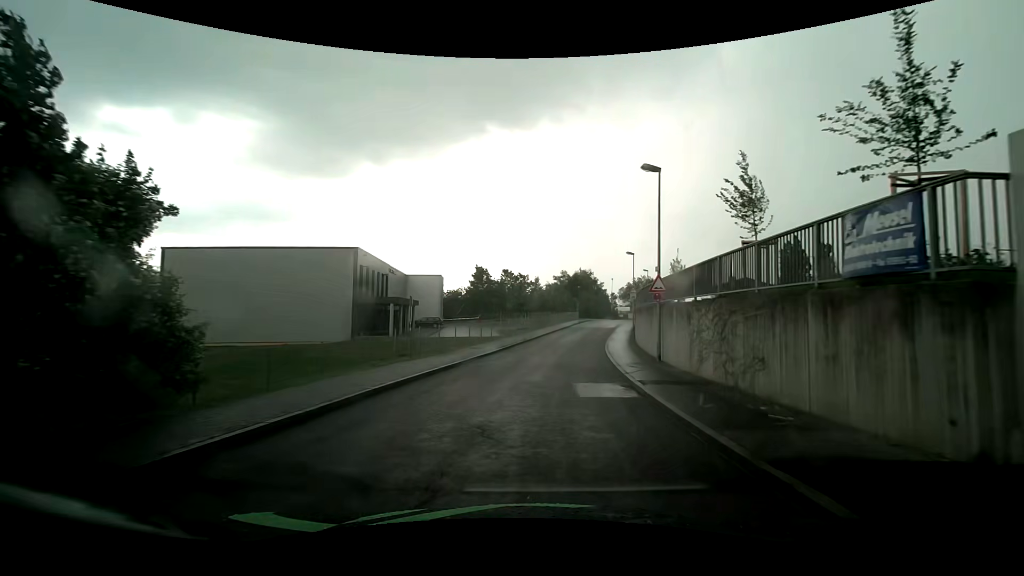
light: Day
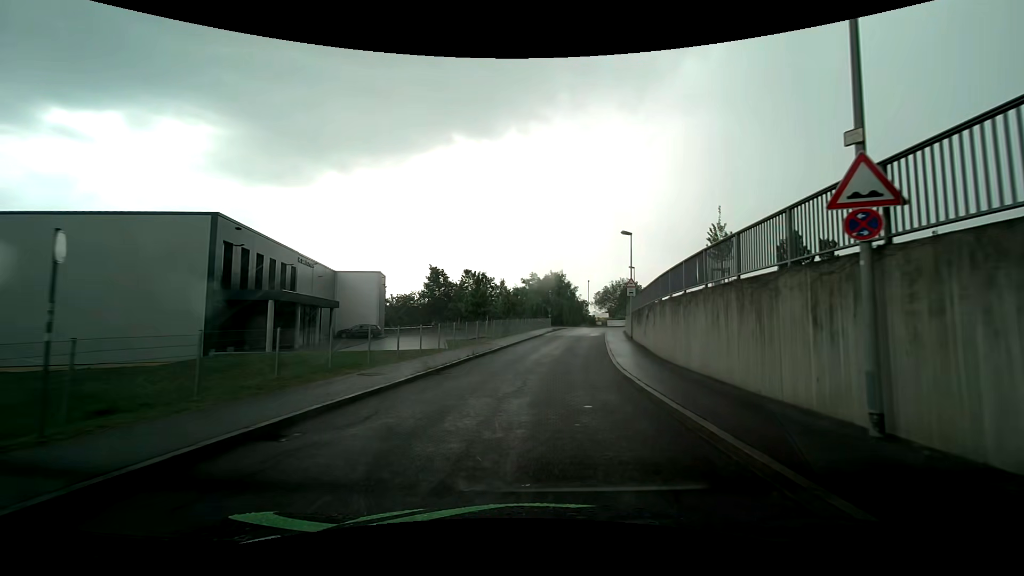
(+0.5, +14.4) m; +3°
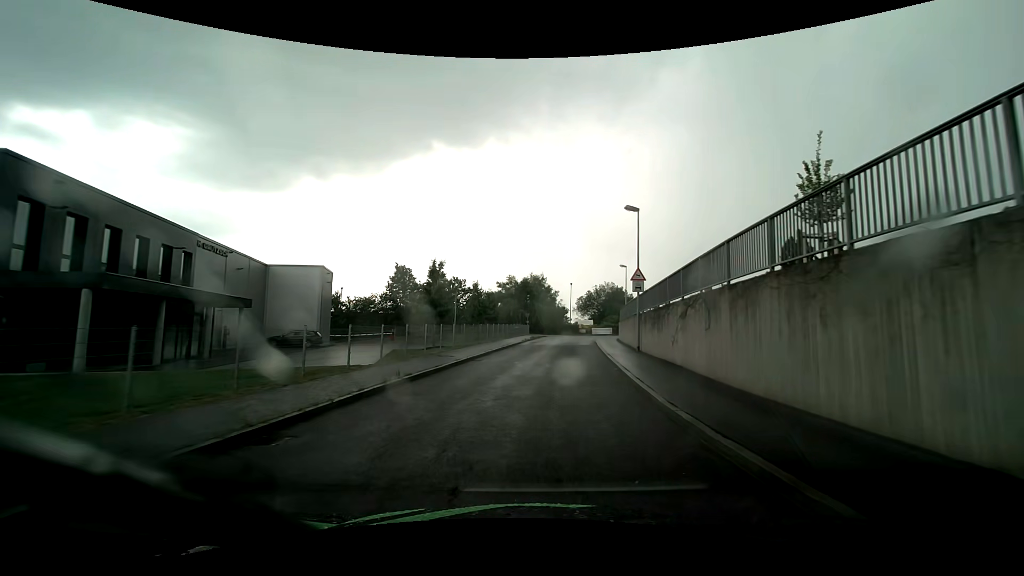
(+0.2, +9.6) m; +3°
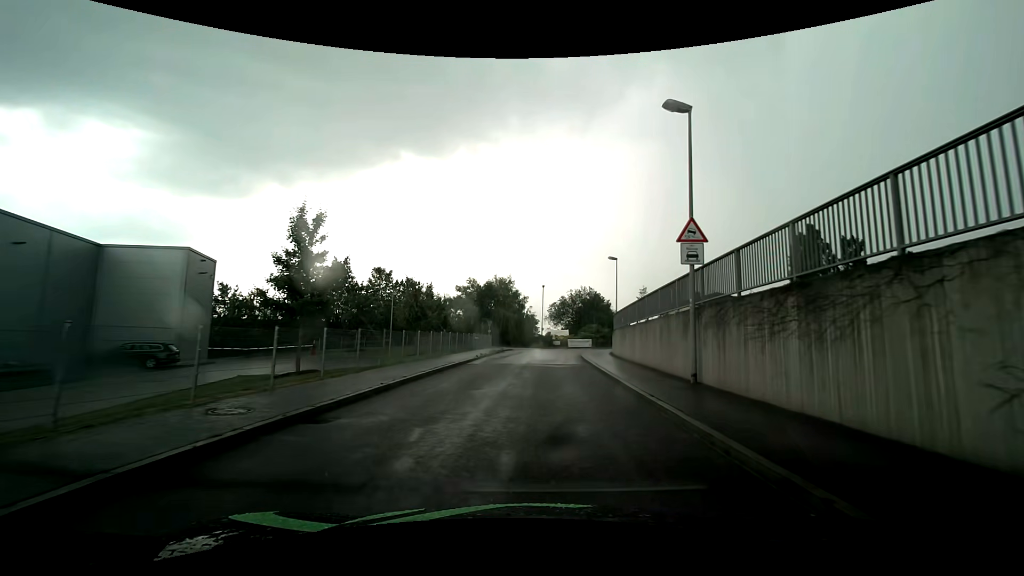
(+0.3, +13.7) m; +3°
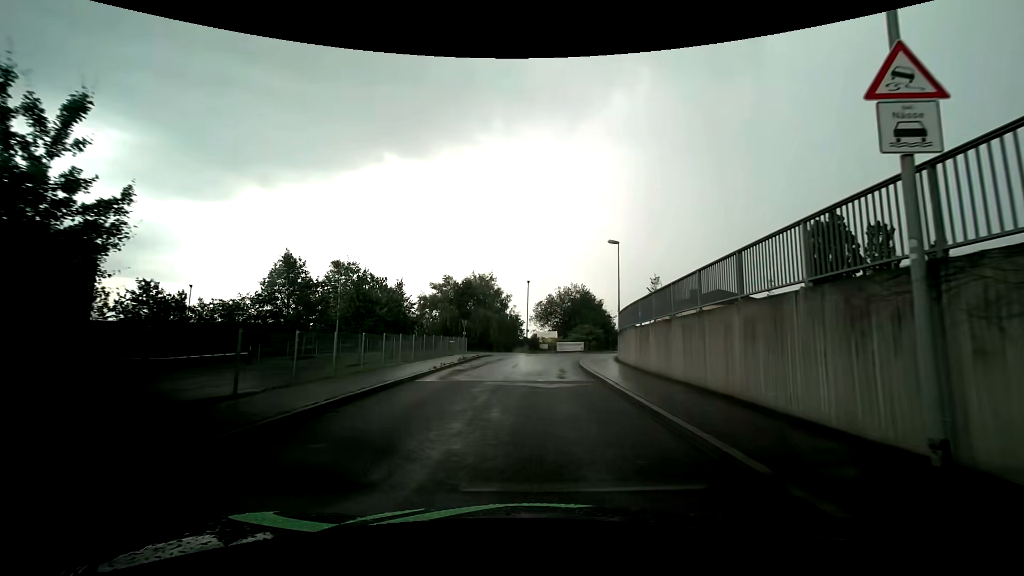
(+0.2, +8.4) m; +2°
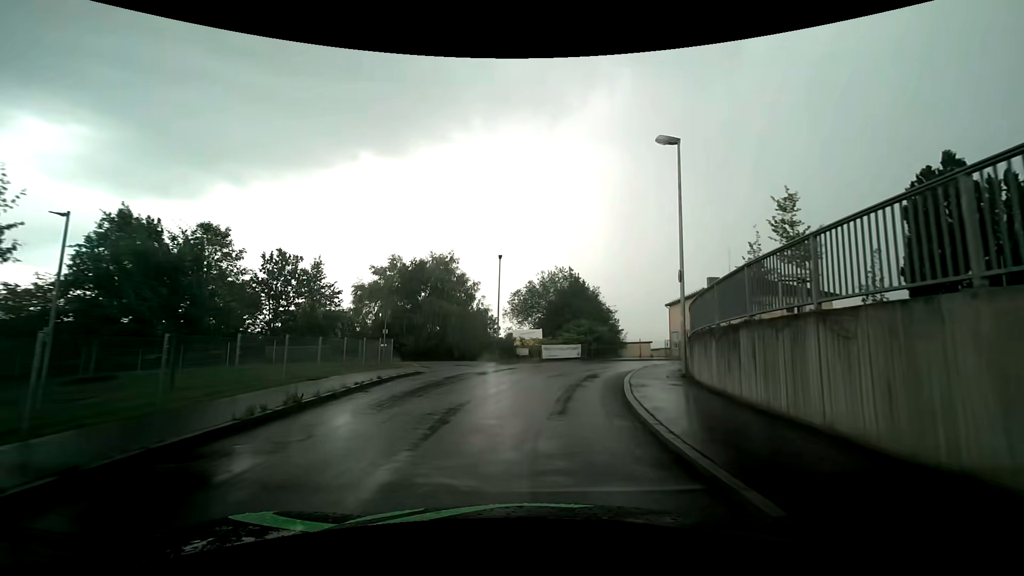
(+0.4, +18.5) m; +3°
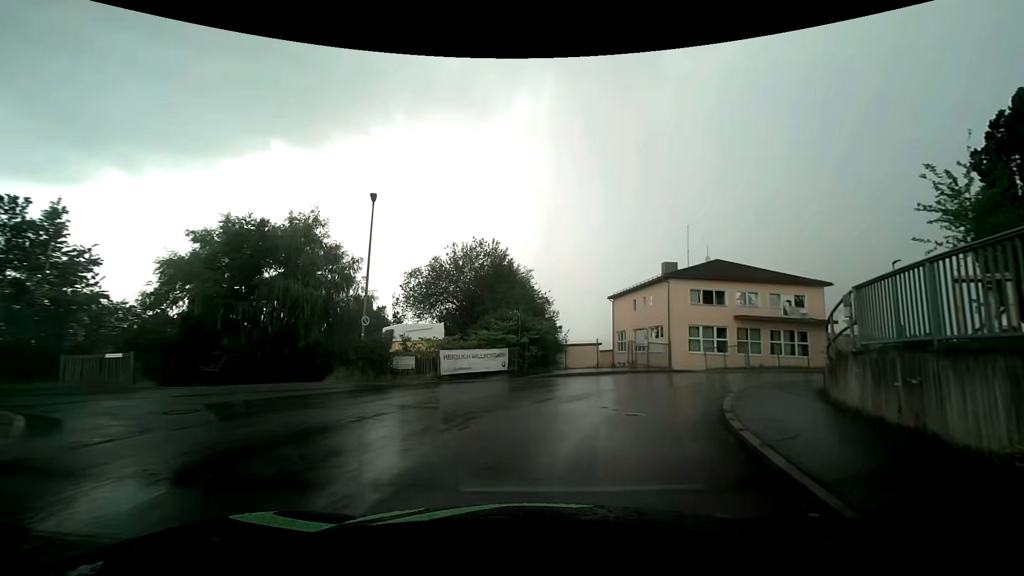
(+0.7, +16.3) m; +8°
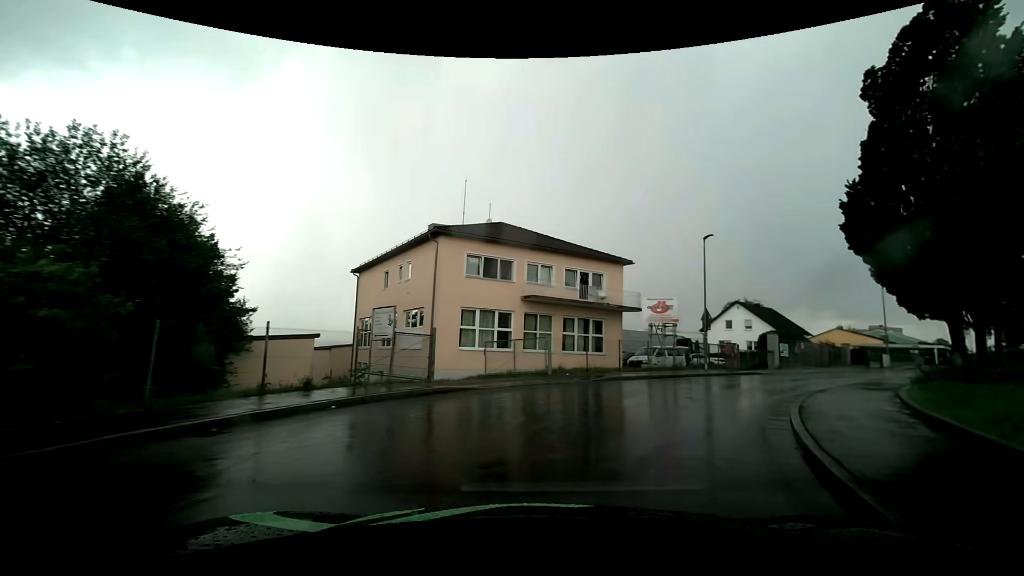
(+3.1, +15.5) m; +28°
(+2, +10) (+7, +18) (+13, +26) (+20, +33) (+28, +40) (+35, +47) (+43, +53) (+50, +60) (+58, +66) (+65, +73) m
